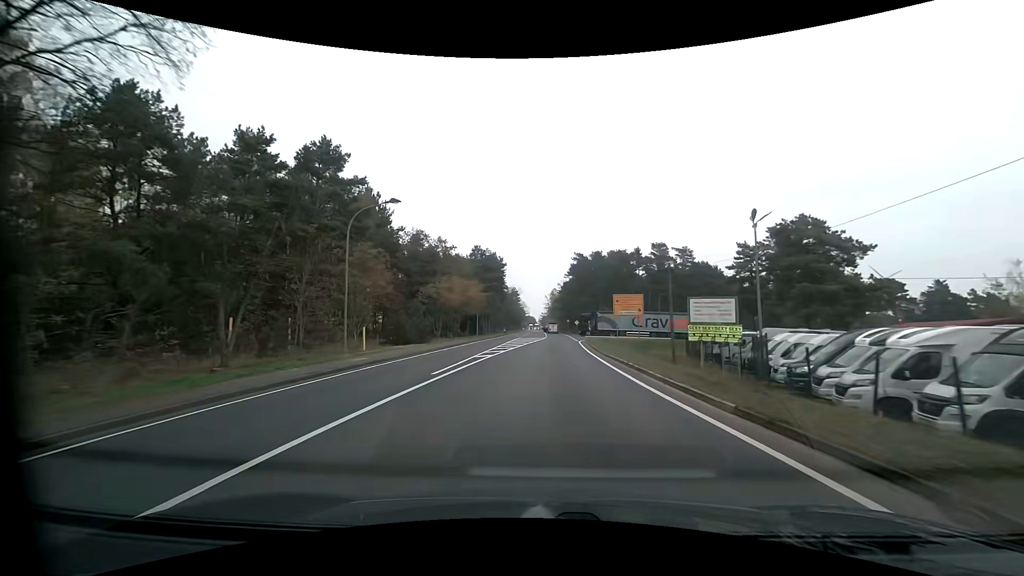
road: primary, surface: asphalt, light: Day
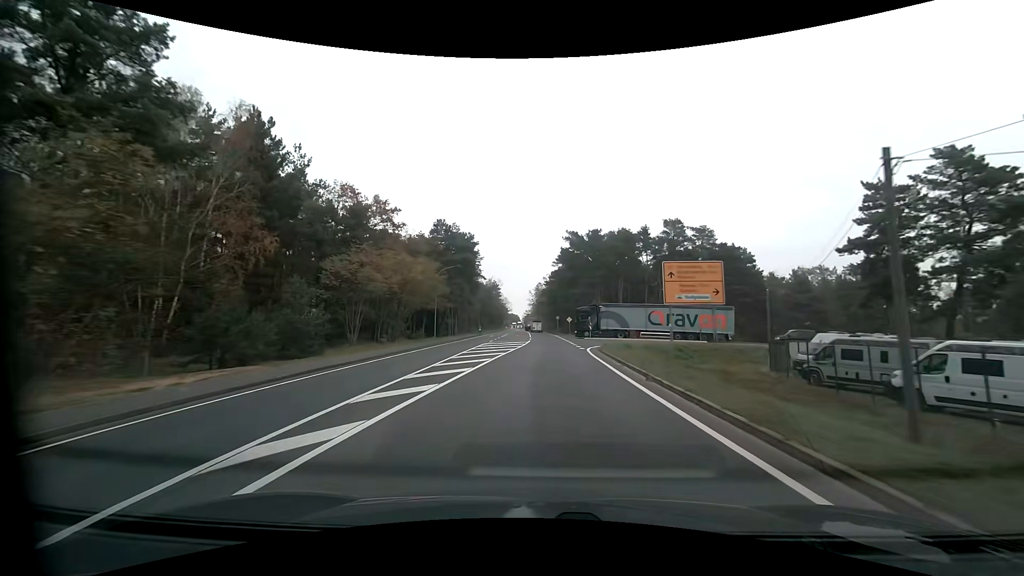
(+0.4, +21.2) m; +2°
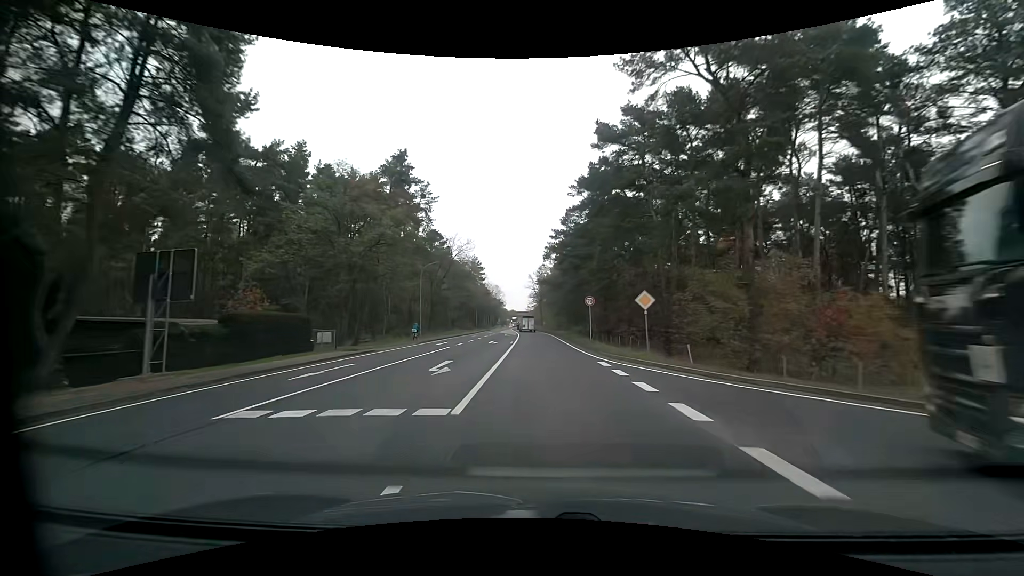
(0.0, +53.3) m; -1°
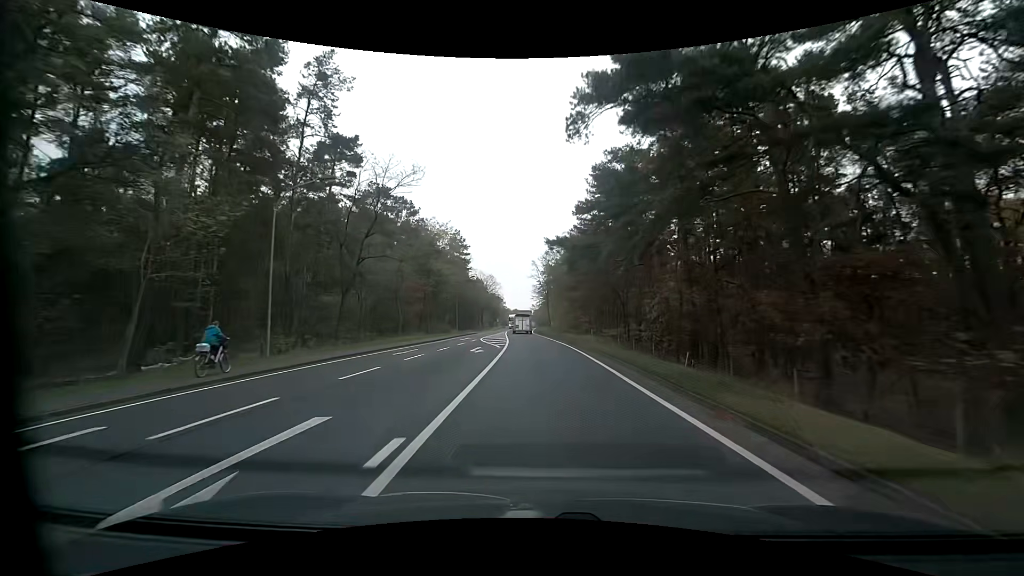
(-0.2, +30.6) m; -1°
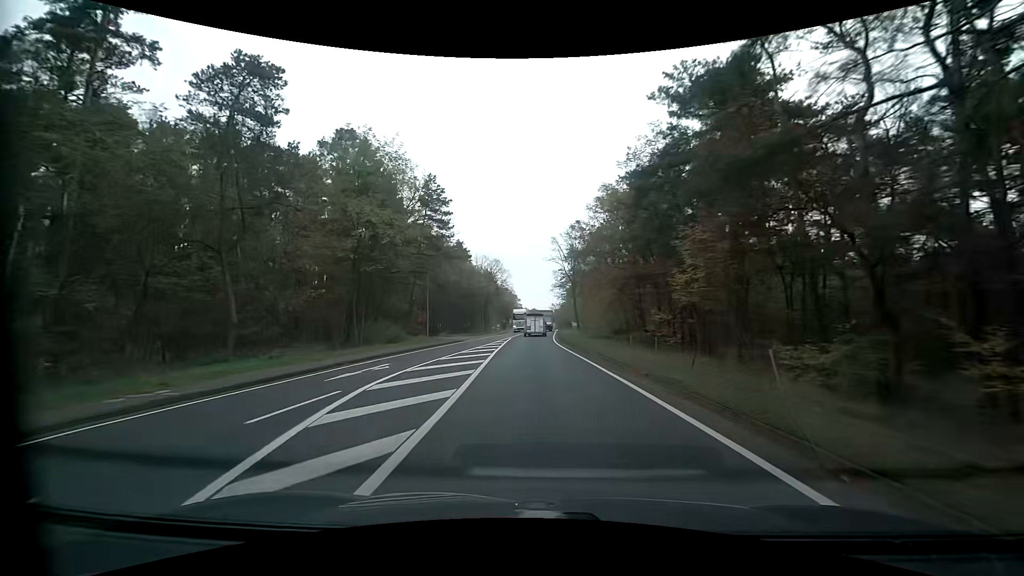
(-0.5, +29.2) m; -3°
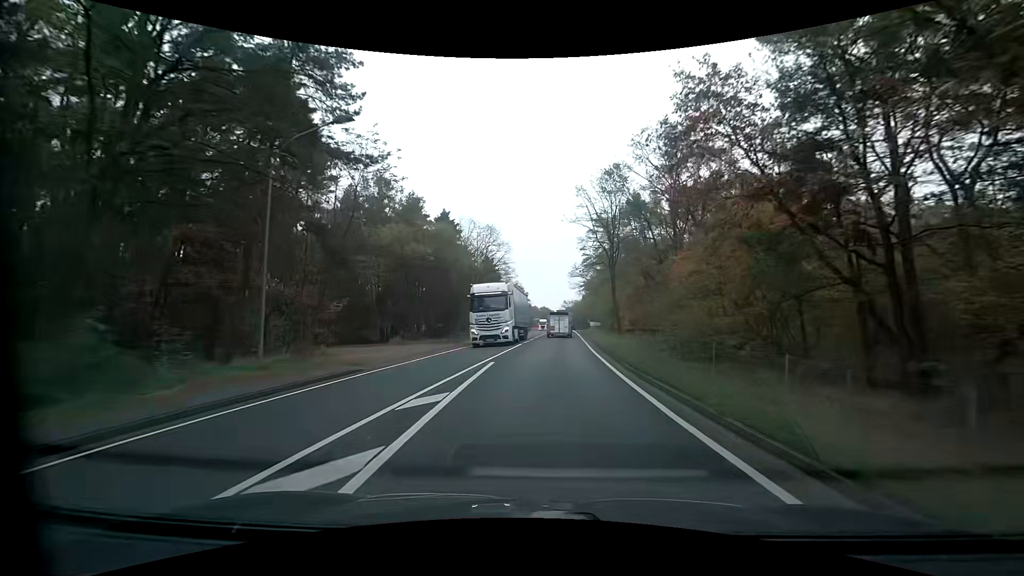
(-0.5, +28.0) m; -1°
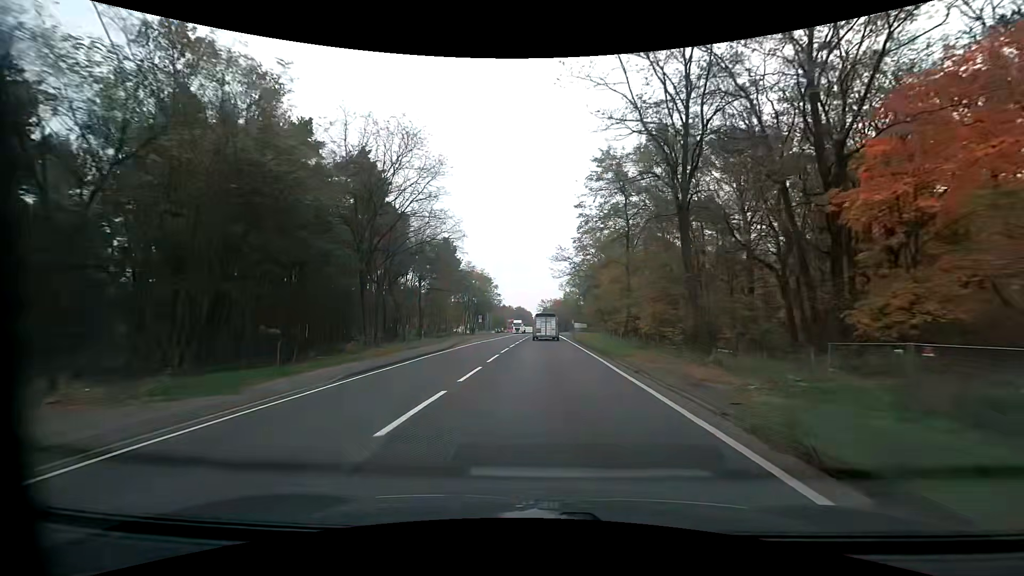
(+0.7, +28.1) m; +3°
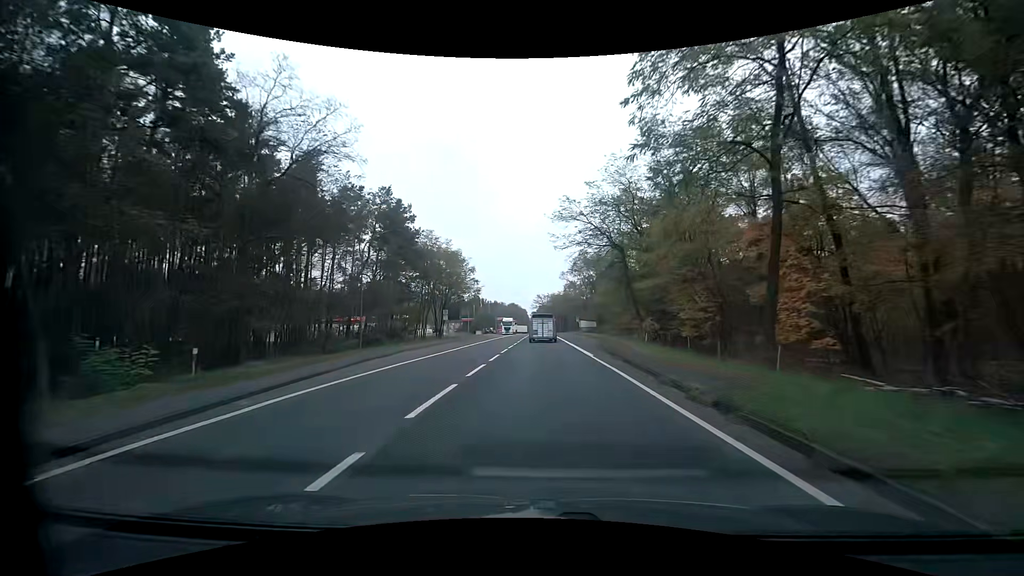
(+0.3, +28.7) m; +1°
(0, +10) (0, +20) (0, +30) (0, +40) (0, +50) (0, +60) (0, +70) (0, +80) (0, +90) (0, +100) m
